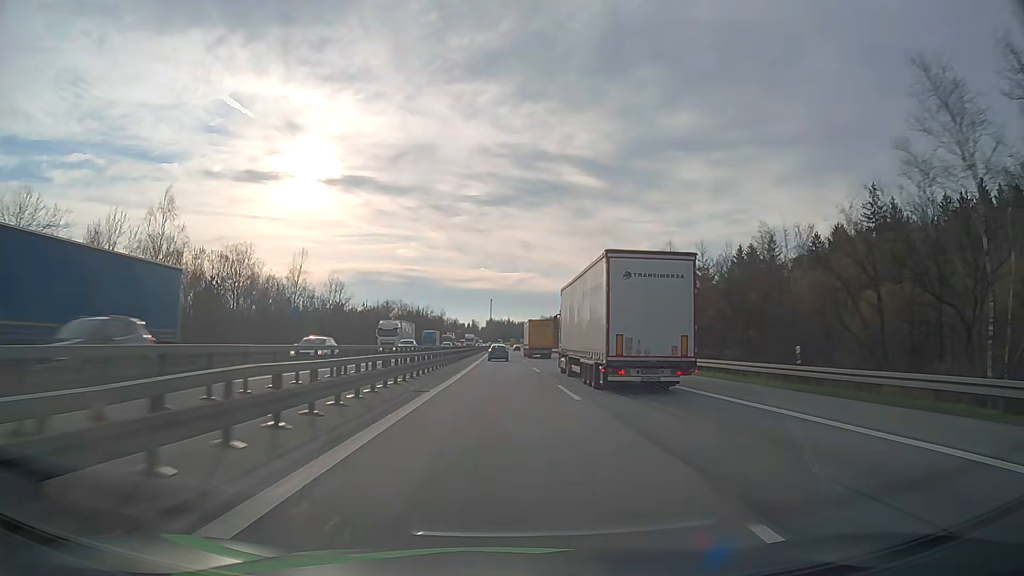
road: motorway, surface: asphalt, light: Day
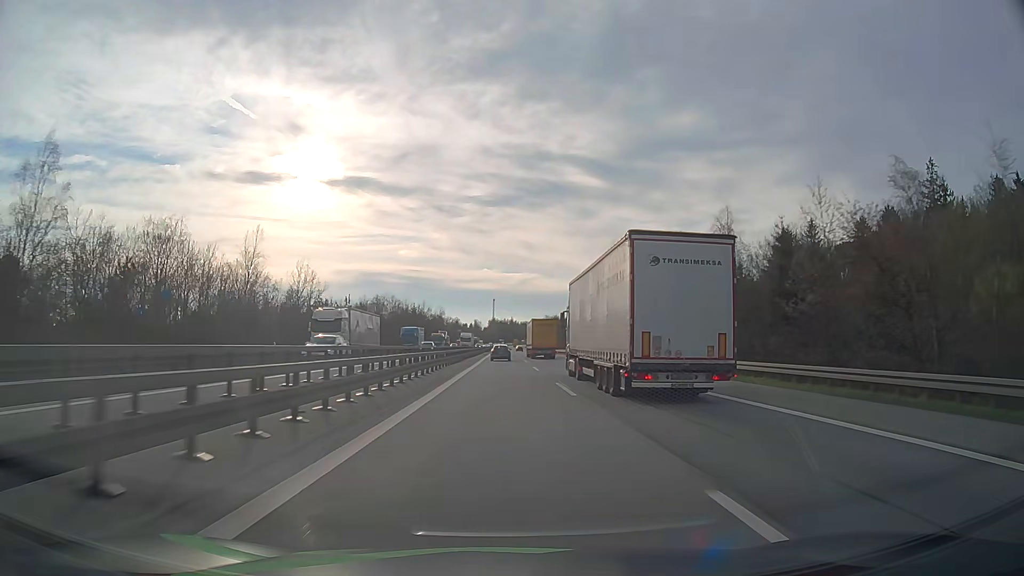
(0.0, +17.1) m; 0°
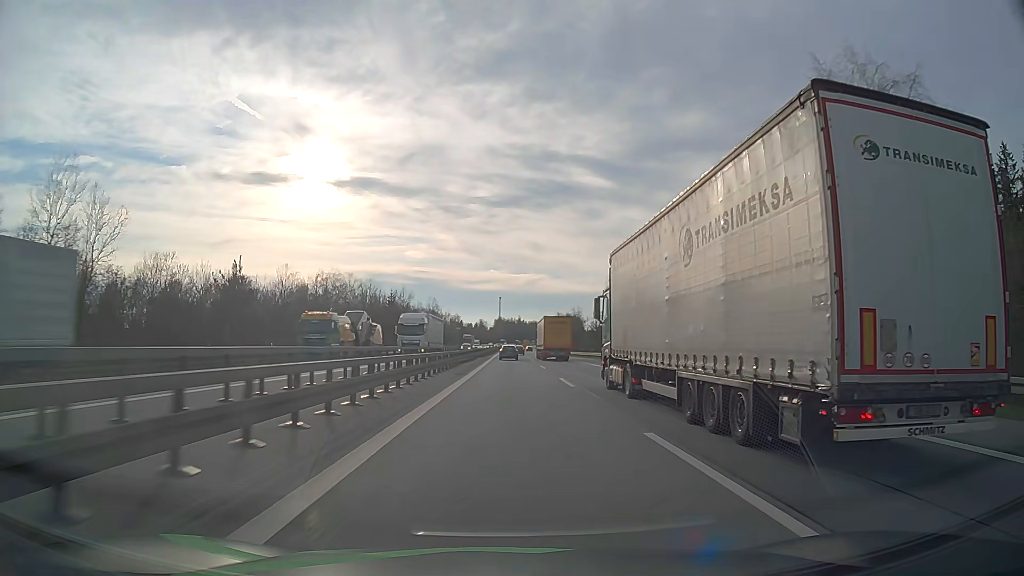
(-0.3, +51.2) m; -1°
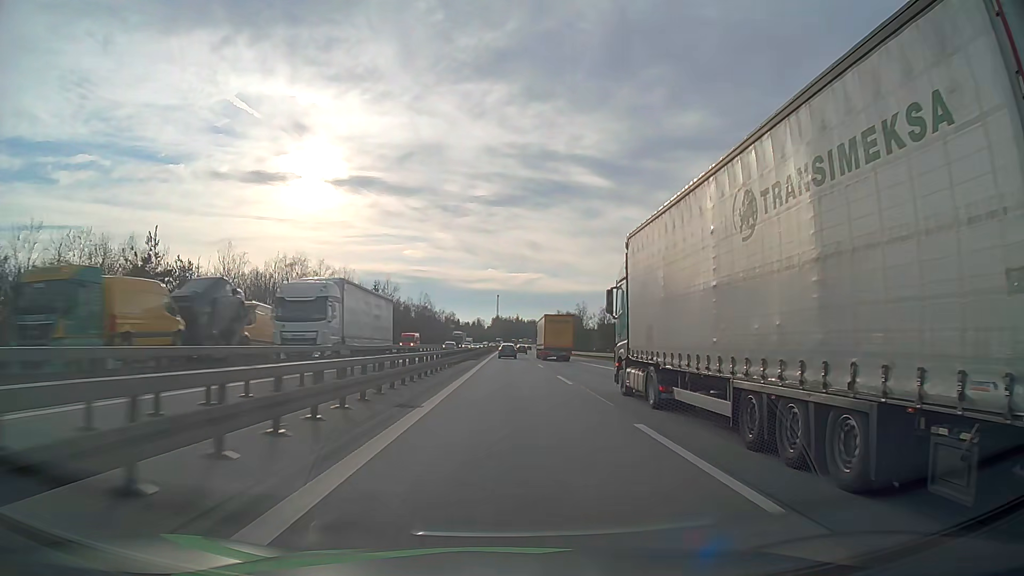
(0.0, +17.0) m; 0°
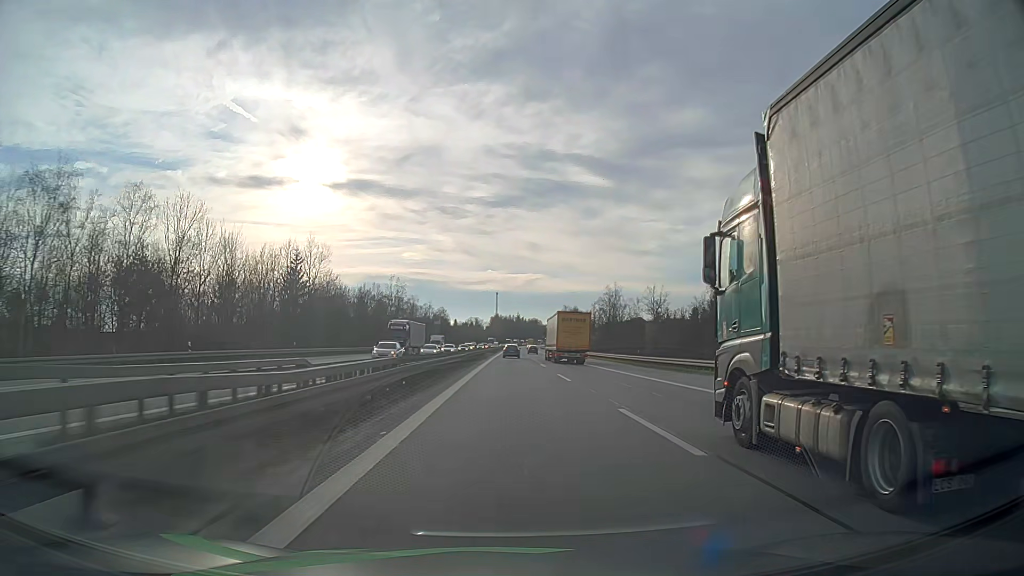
(+0.1, +51.2) m; 0°
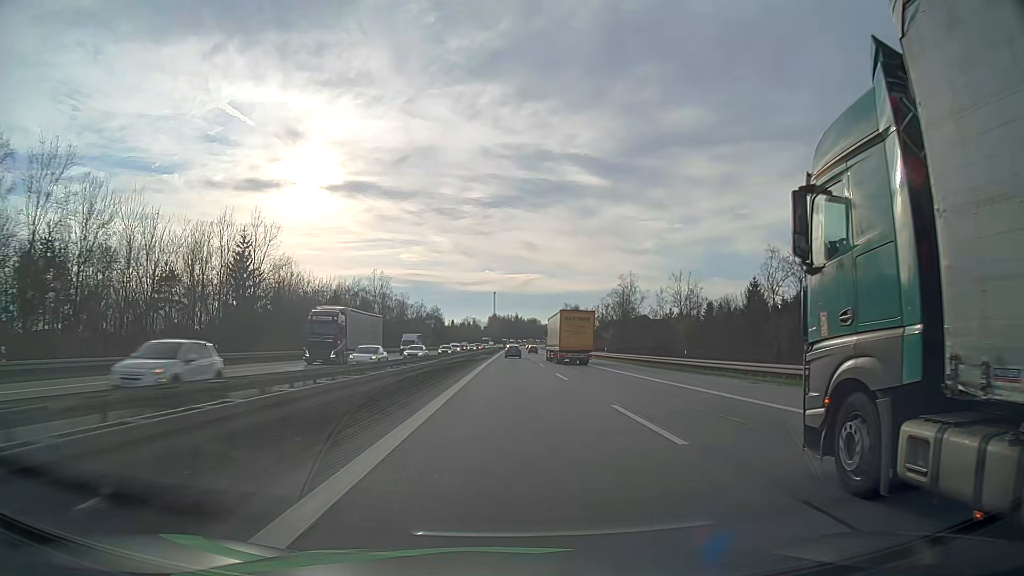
(0.0, +17.1) m; 0°
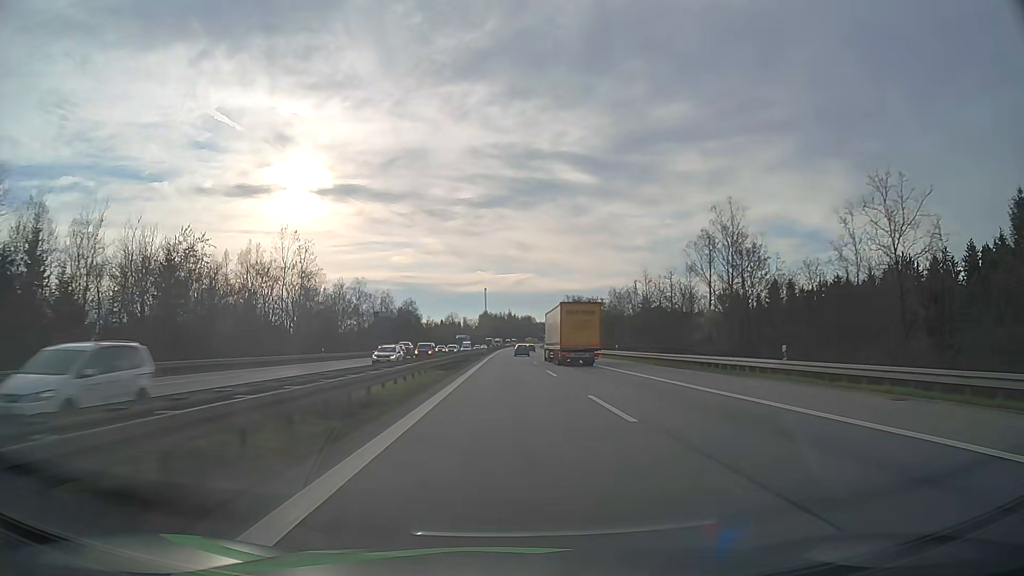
(+0.2, +51.5) m; 0°
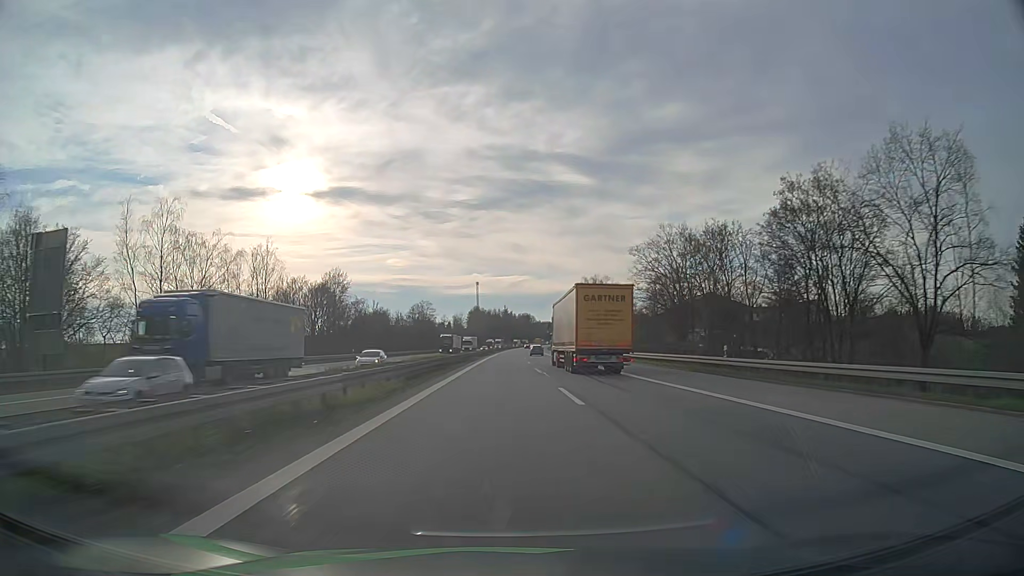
(+0.7, +86.6) m; +1°
(0, +10) (0, +20) (0, +30) (0, +40) (0, +50) (0, +60) (0, +70) (0, +80) (0, +90) (0, +100) m
